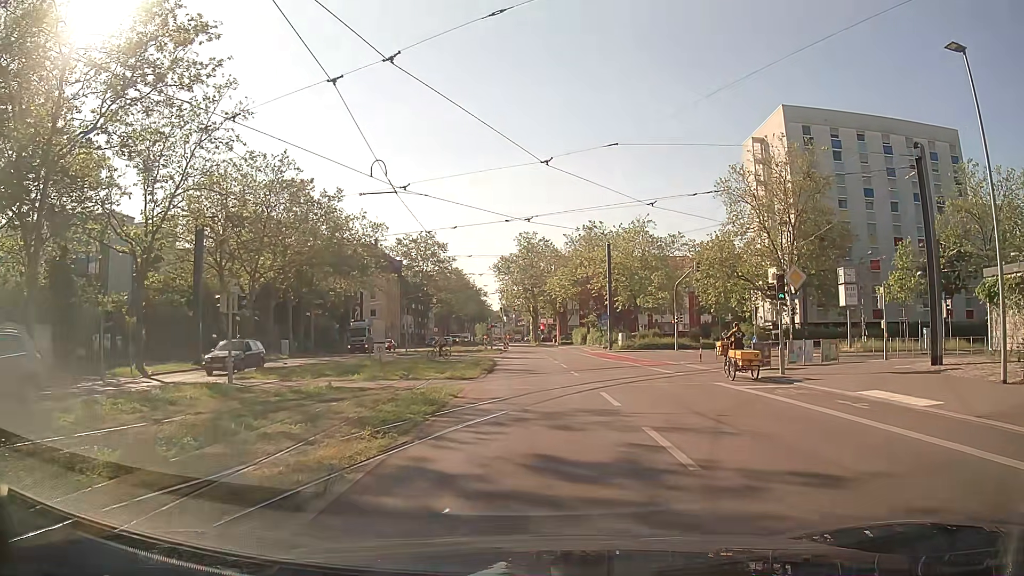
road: secondary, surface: asphalt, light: Day
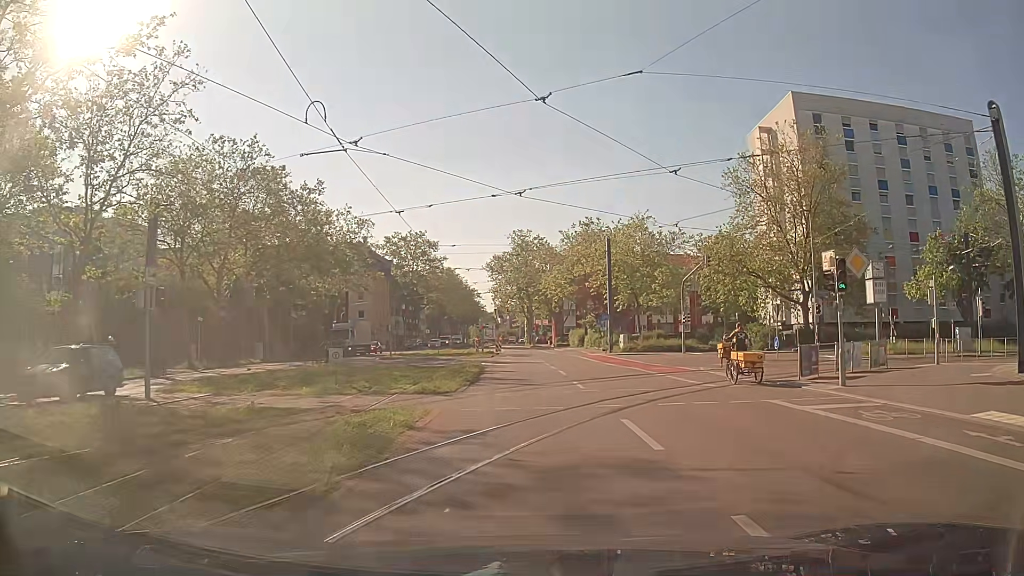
(+0.1, +5.0) m; +1°
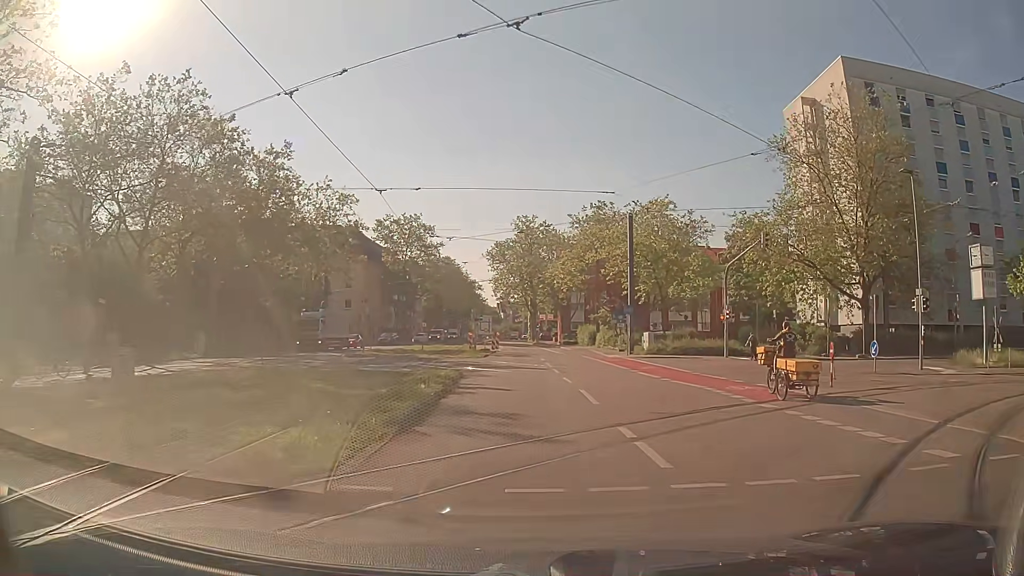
(-0.2, +11.1) m; -1°
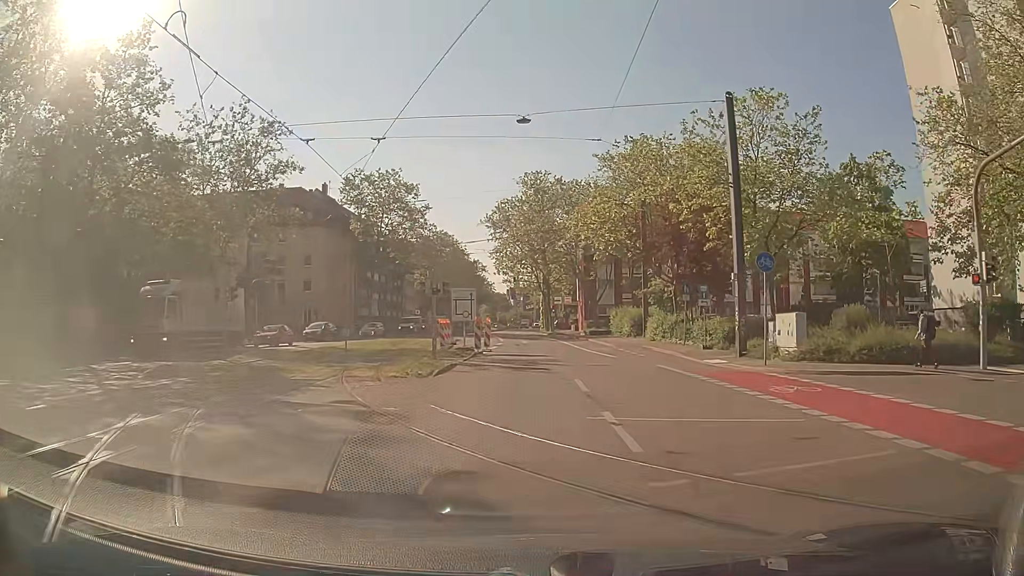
(-0.3, +24.9) m; -1°
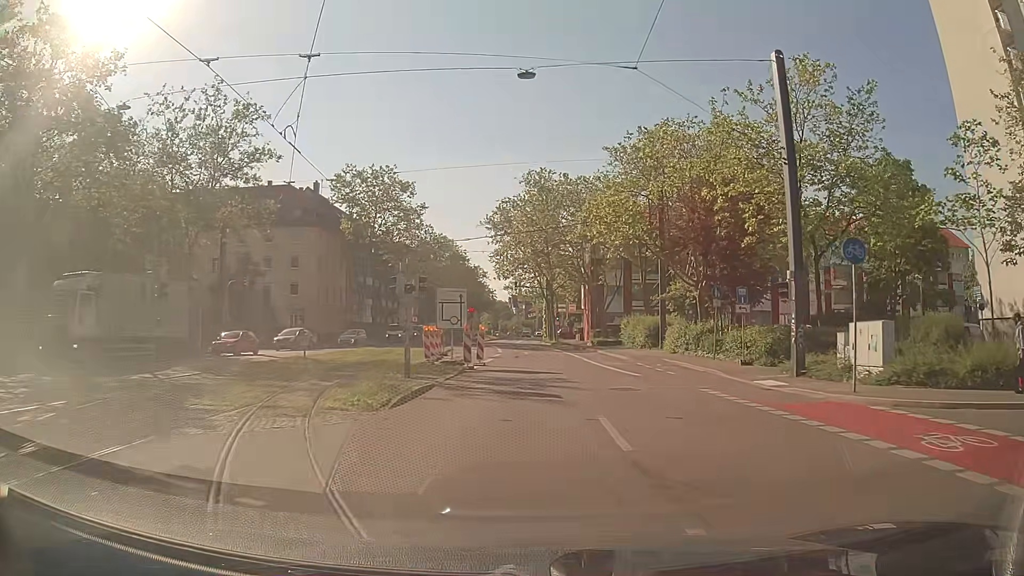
(0.0, +5.7) m; +1°
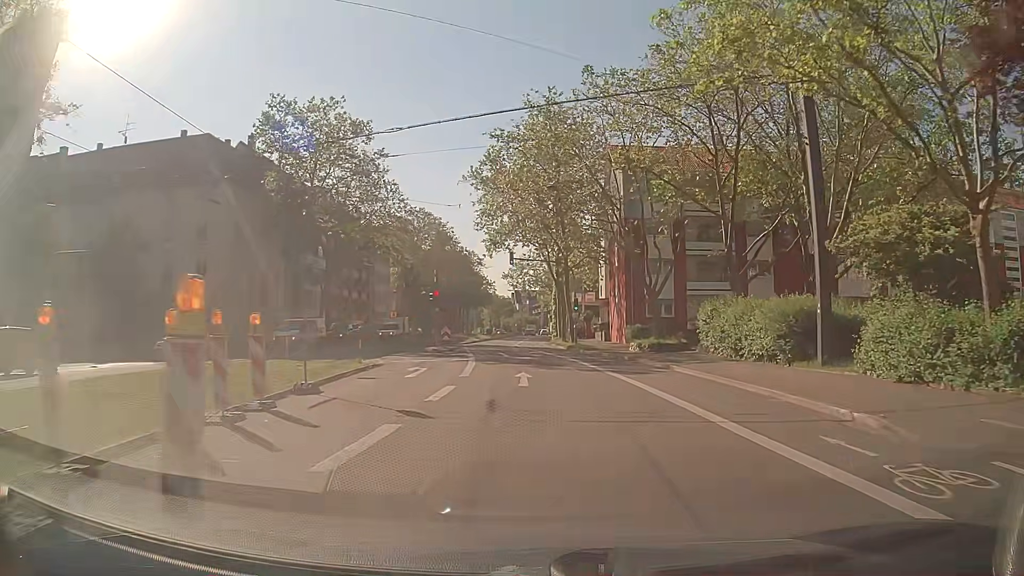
(-0.2, +23.9) m; -1°
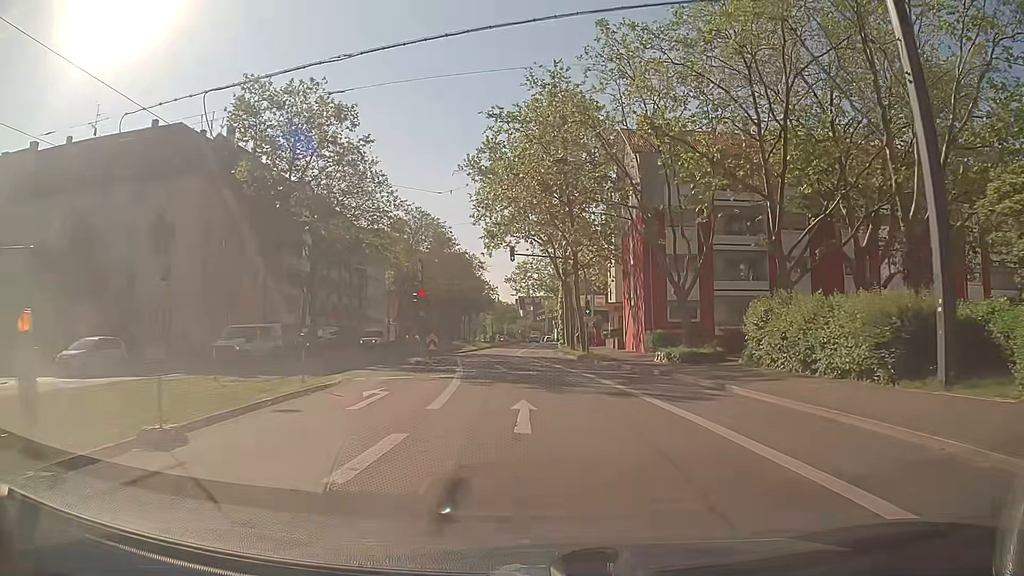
(0.0, +6.3) m; 0°
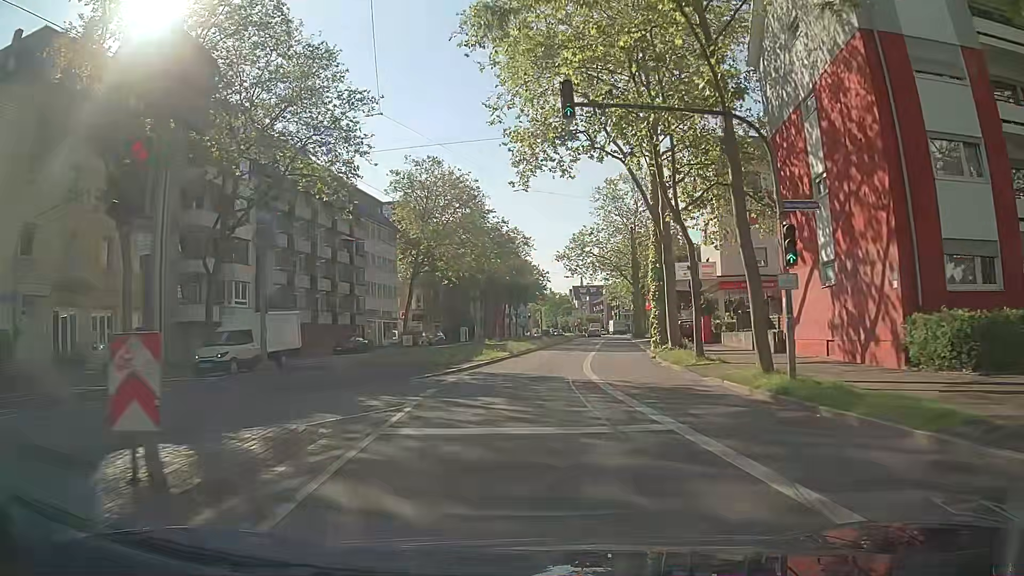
(-1.0, +25.0) m; -5°
(0, +10) (0, +20) (+1, +30) (+2, +40) (+3, +50) (+4, +60) (+5, +70) (+7, +80) (+9, +89) (+11, +99) m
